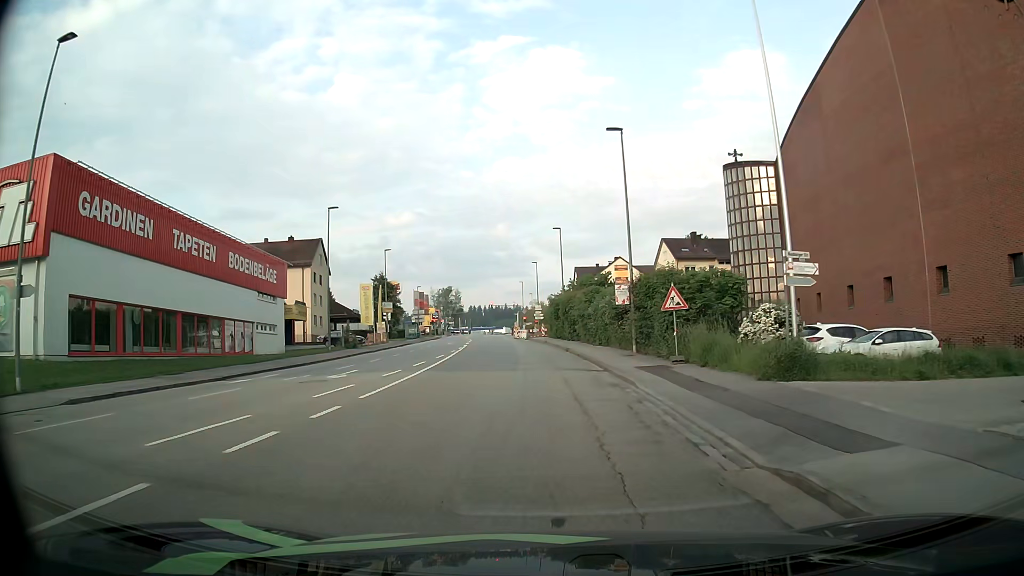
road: tertiary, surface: asphalt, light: Day
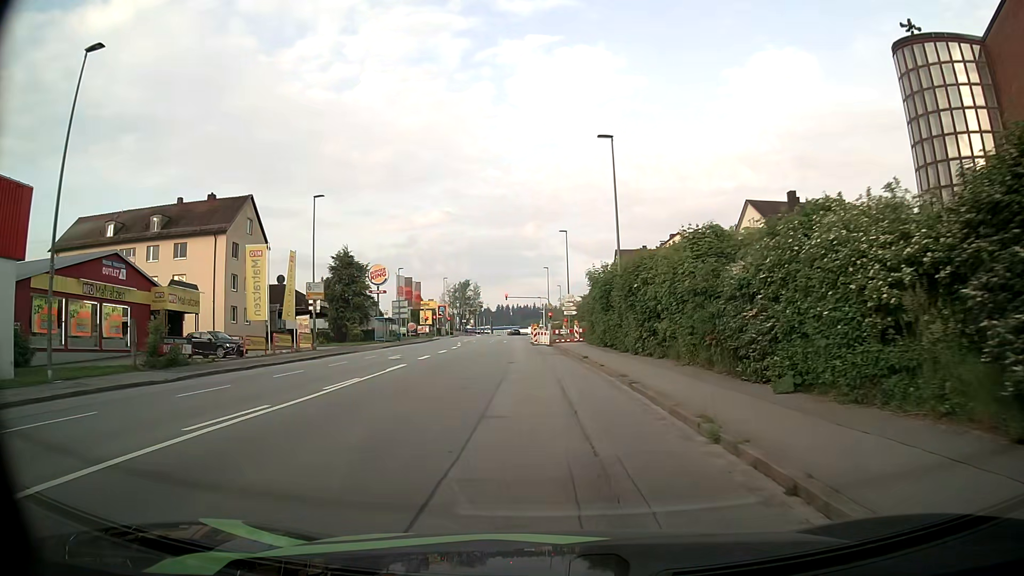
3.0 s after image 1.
(-0.7, +31.0) m; -3°
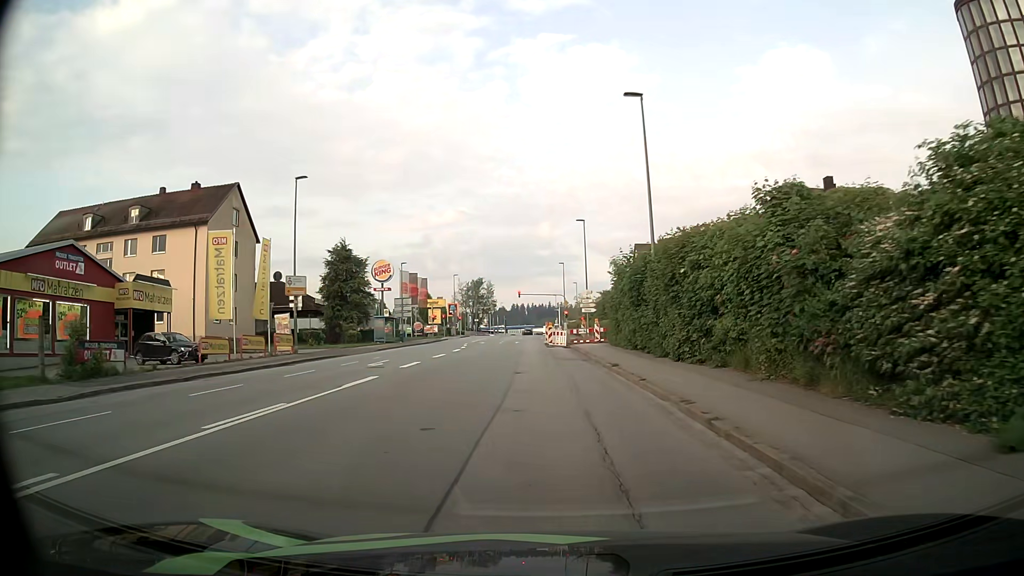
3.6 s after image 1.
(0.0, +6.1) m; -1°
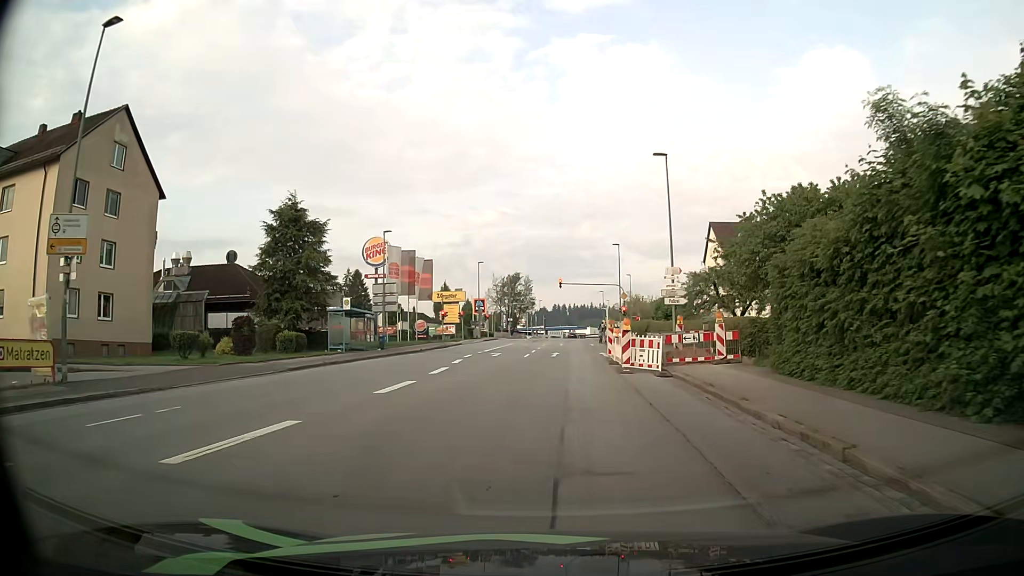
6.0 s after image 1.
(-0.8, +23.4) m; -4°
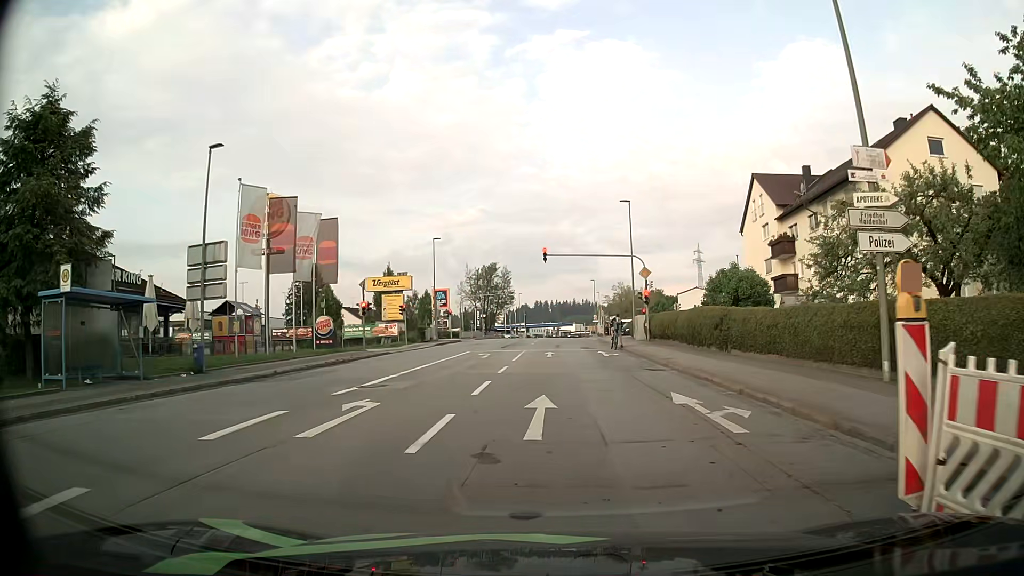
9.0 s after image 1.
(+0.1, +23.4) m; +2°
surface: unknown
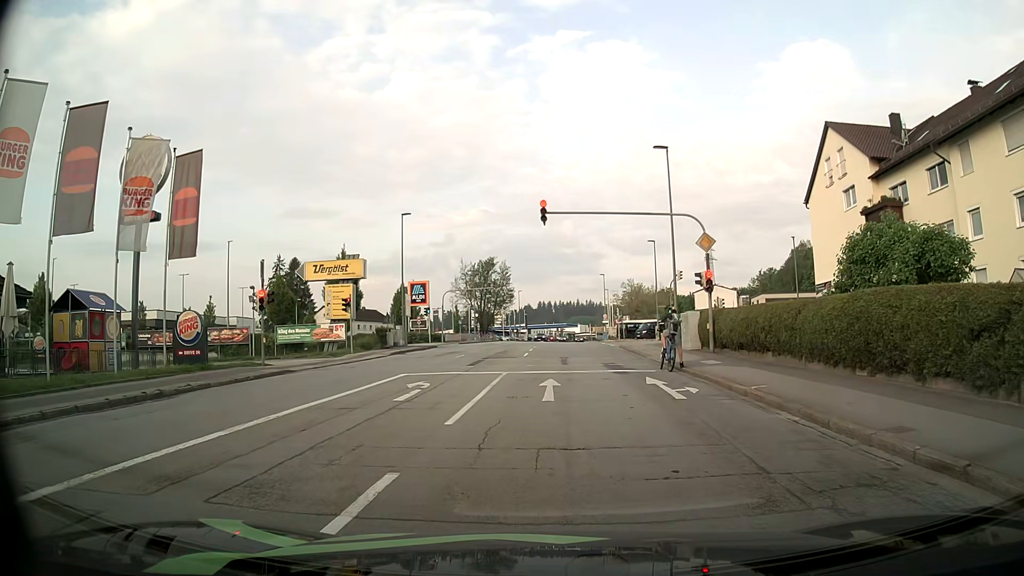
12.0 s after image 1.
(0.0, +15.7) m; 0°
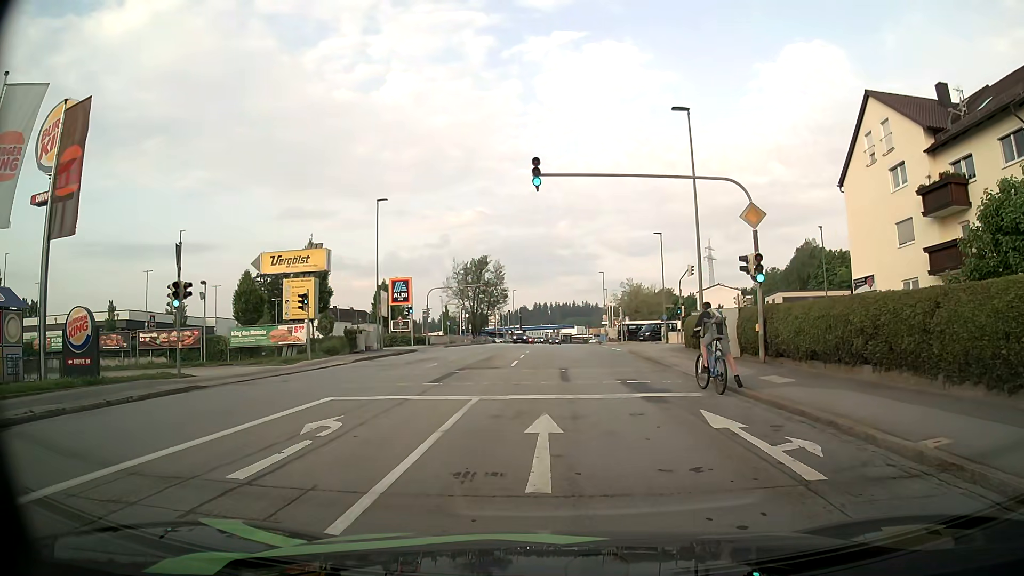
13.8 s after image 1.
(-0.1, +6.5) m; 0°
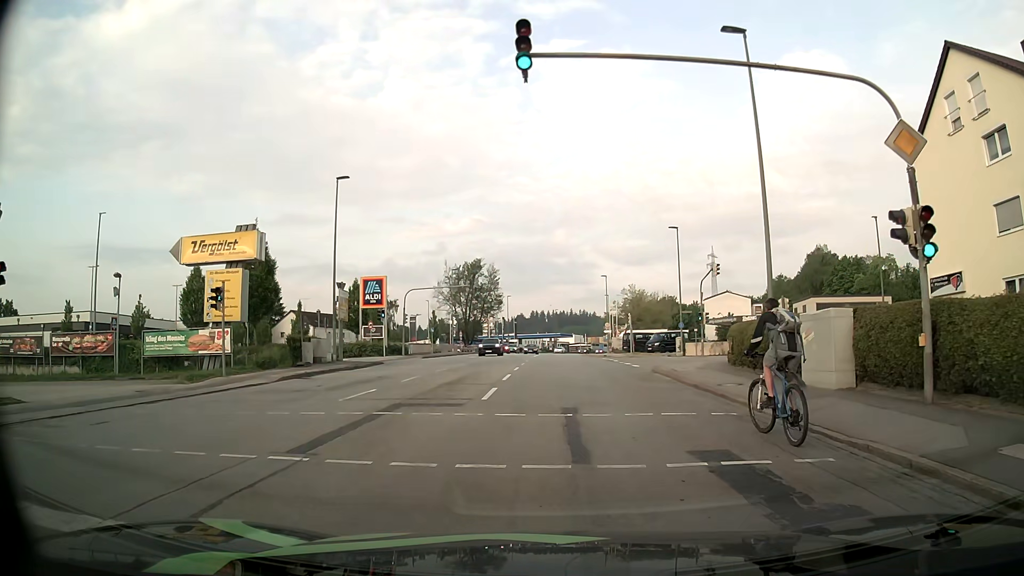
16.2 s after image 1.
(0.0, +9.3) m; +1°
(0, +10) (0, +20) (0, +30) (0, +40) (0, +50) (0, +60) (0, +70) (0, +80) (0, +90) (+1, +100) m
